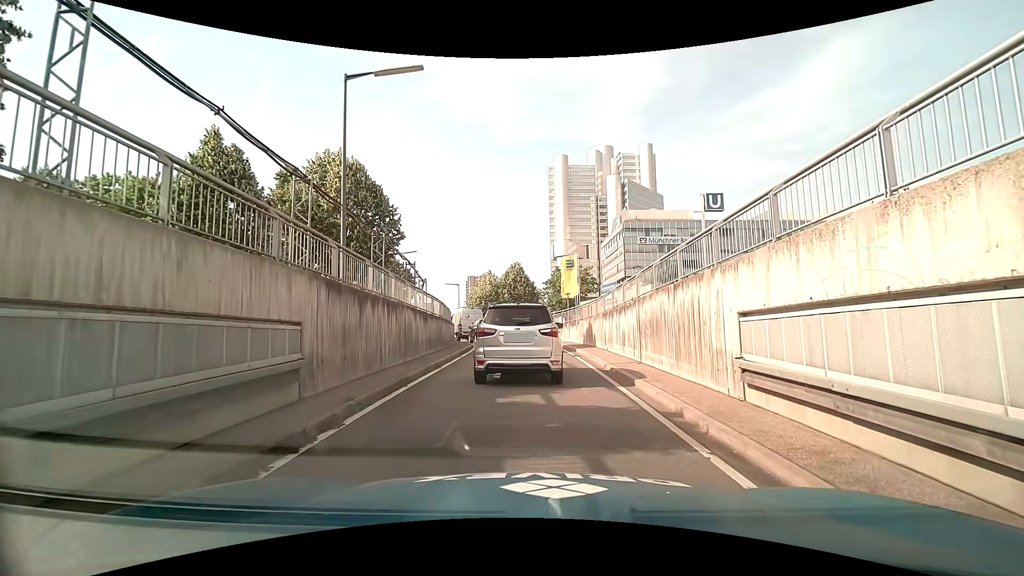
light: Day
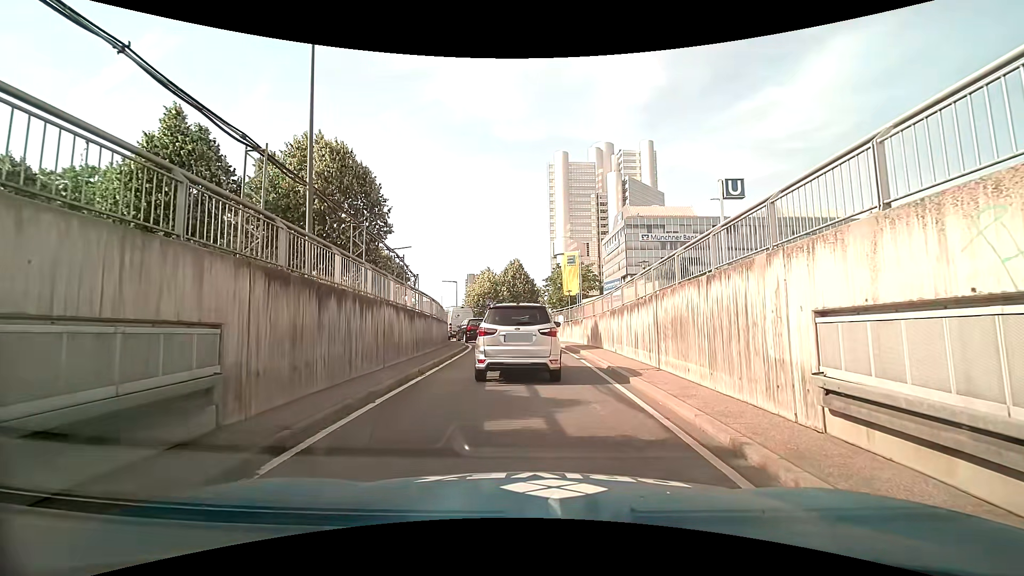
(0.0, +2.0) m; 0°
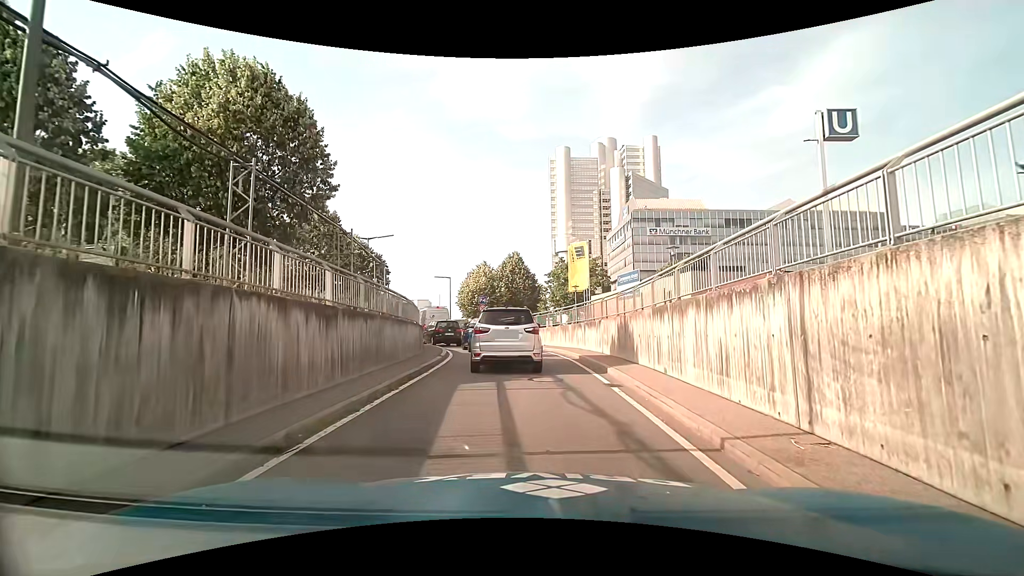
(0.0, +6.3) m; 0°
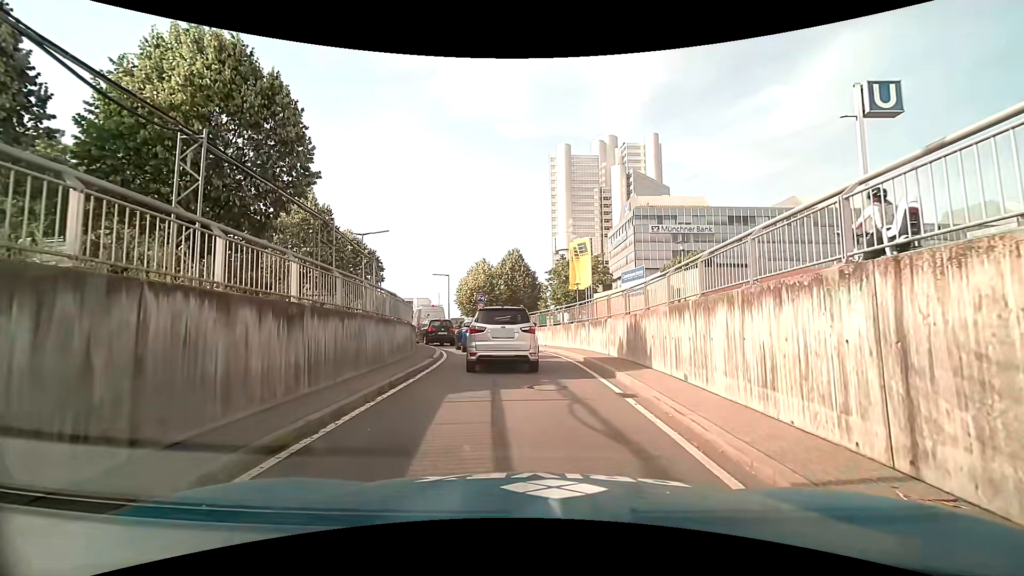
(0.0, +1.4) m; 0°
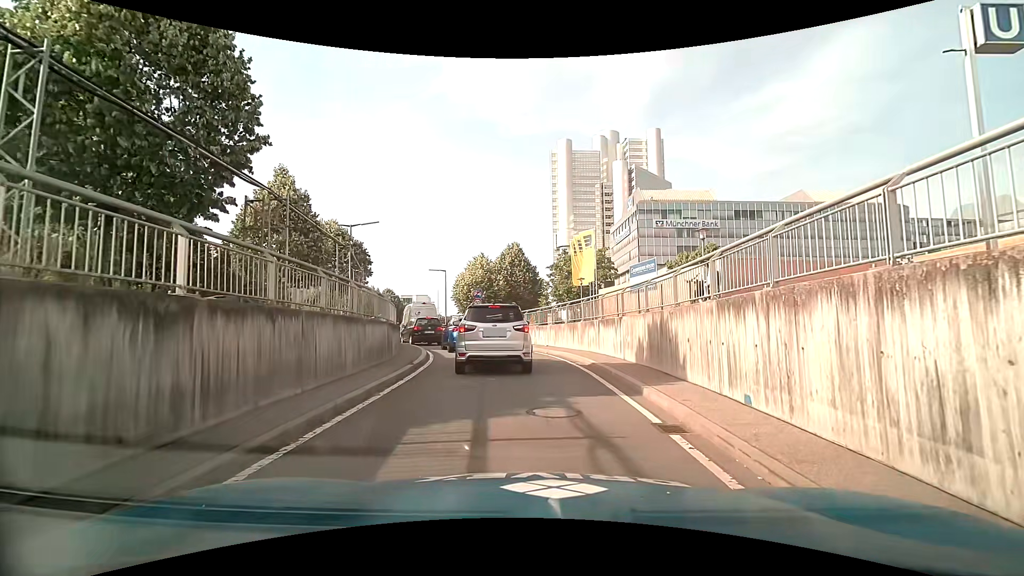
(0.0, +2.6) m; 0°
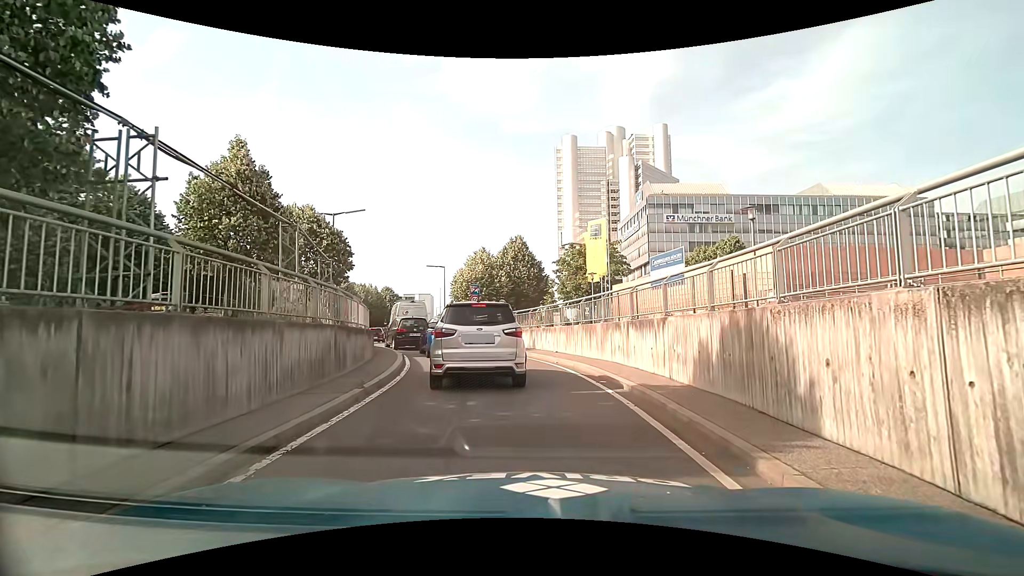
(0.0, +4.0) m; 0°
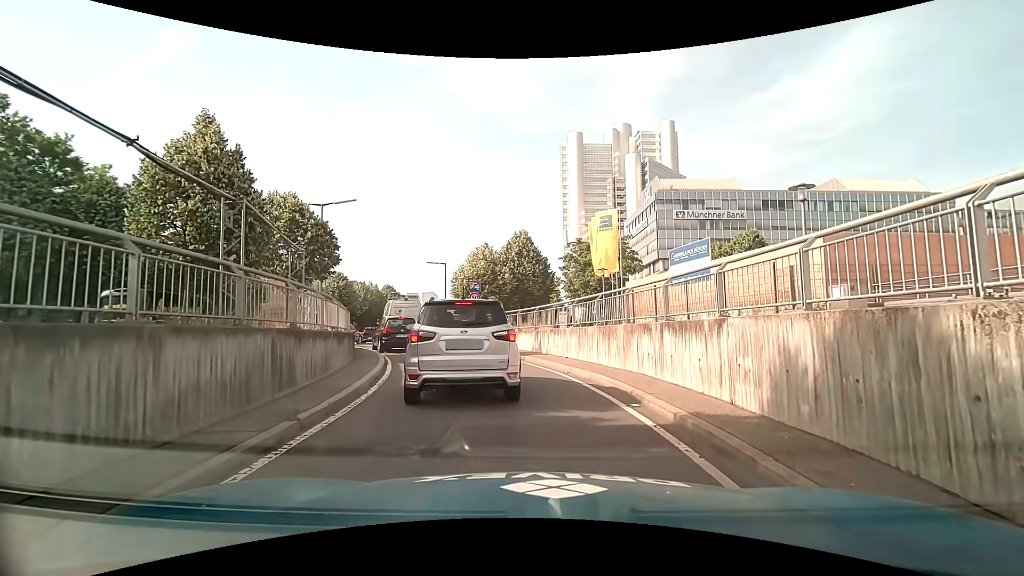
(0.0, +2.6) m; 0°
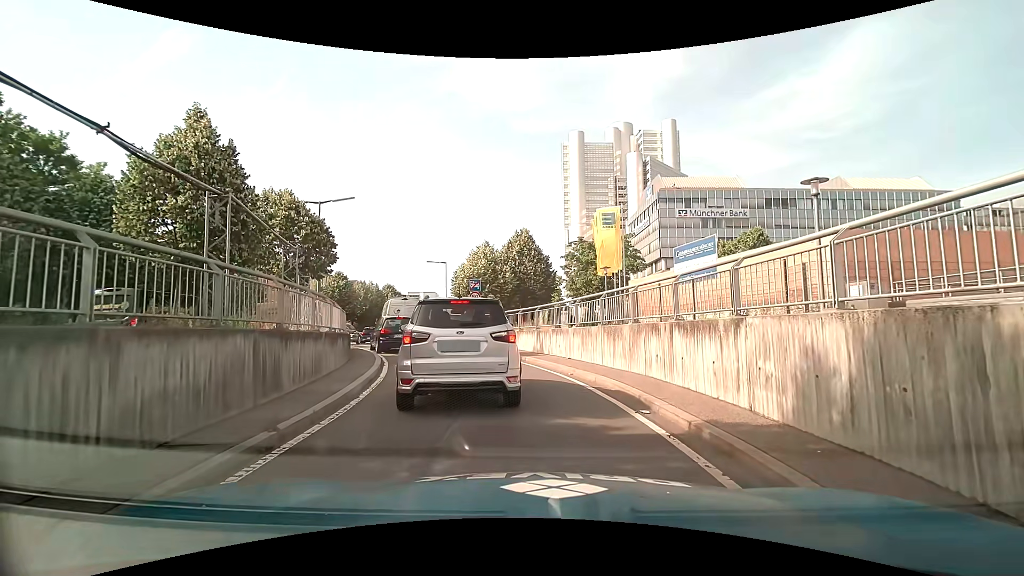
(0.0, +0.5) m; 0°
